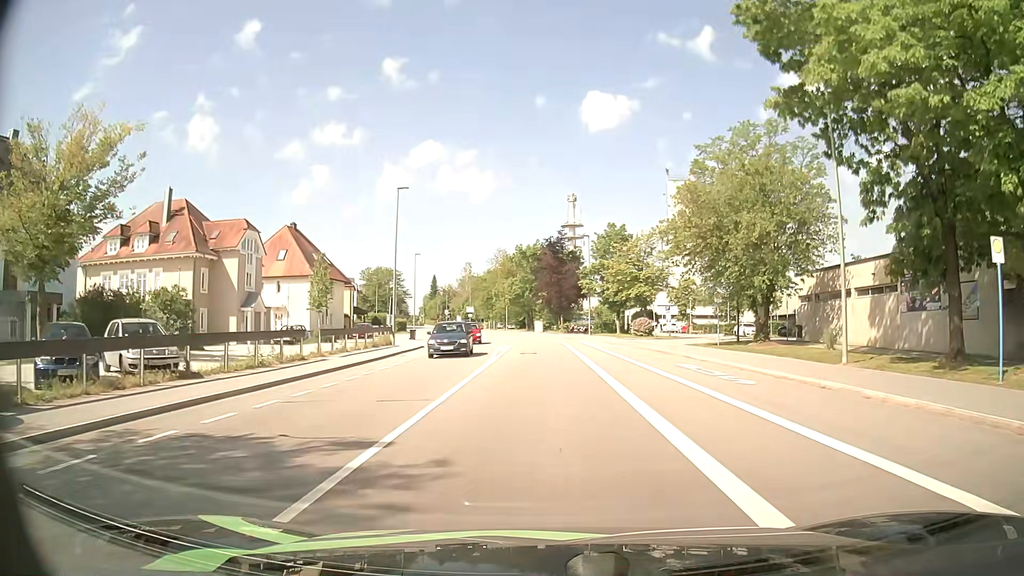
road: tertiary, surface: asphalt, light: Day
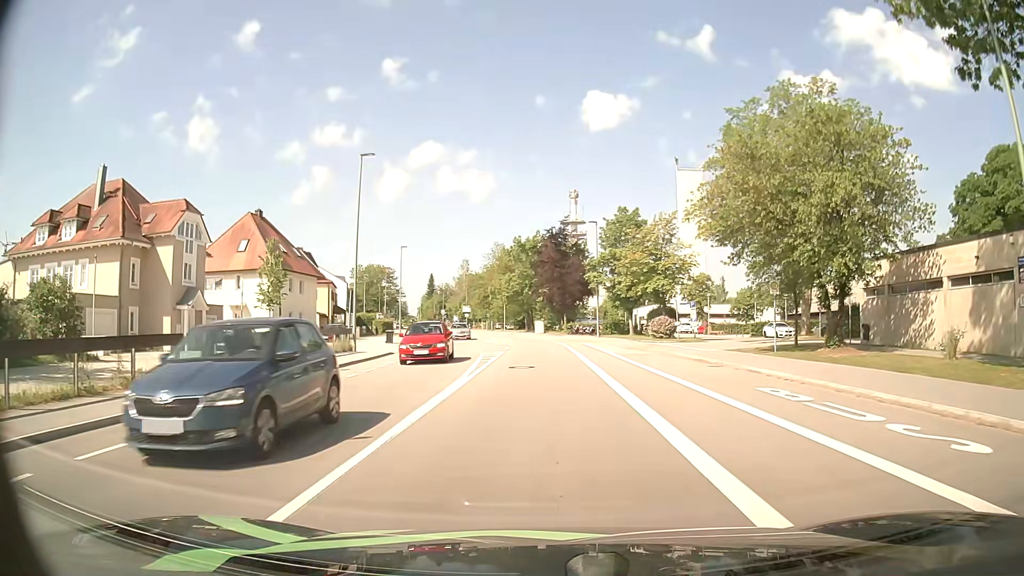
(-0.1, +9.3) m; 0°
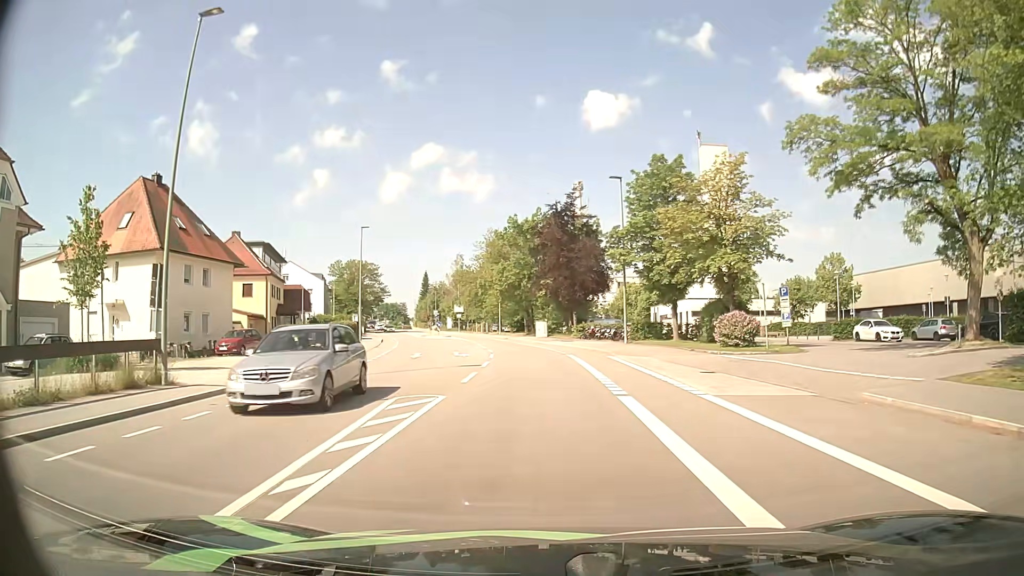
(-0.1, +18.5) m; -1°
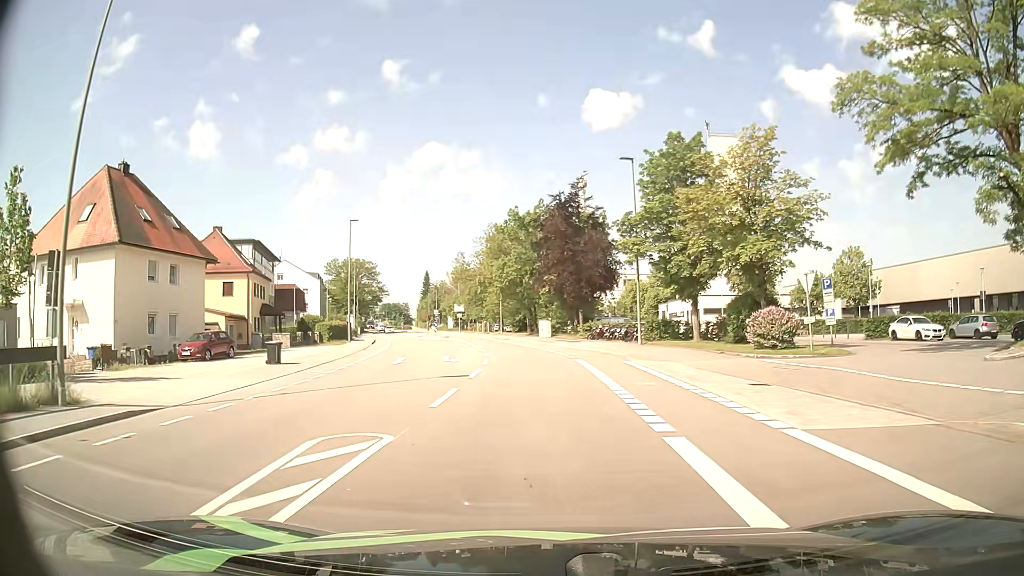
(0.0, +4.5) m; 0°
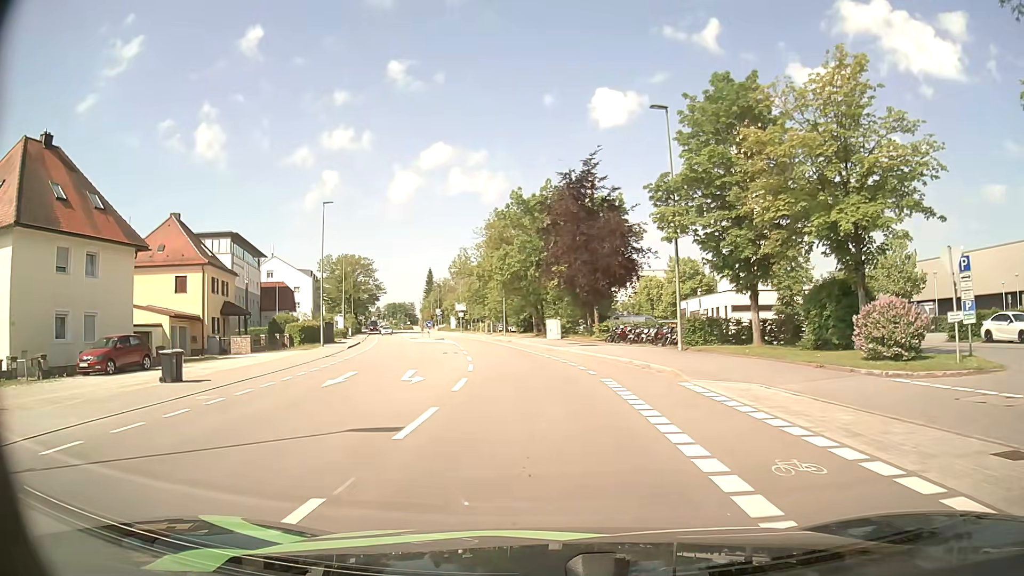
(-0.1, +9.0) m; -1°
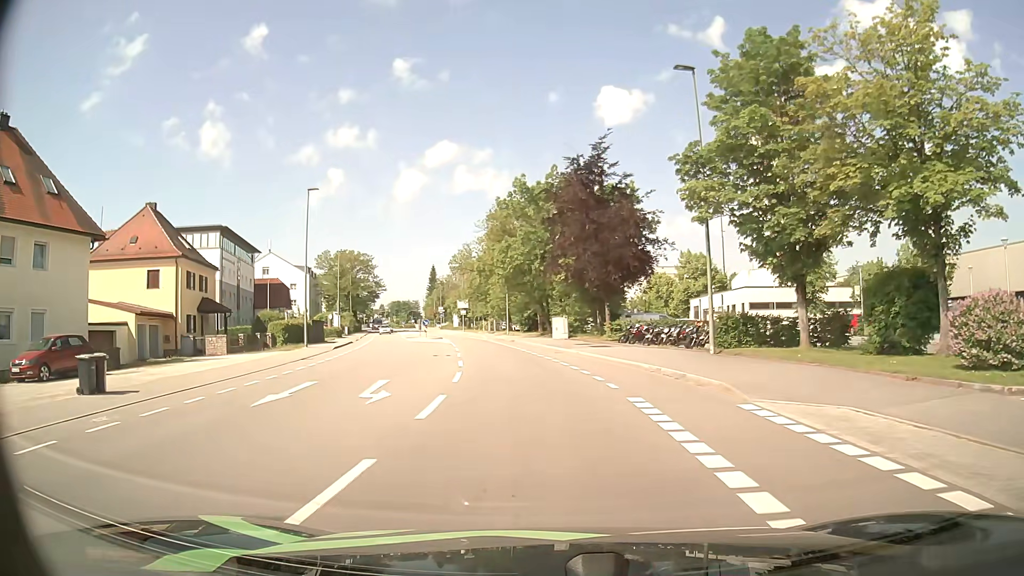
(0.0, +4.4) m; 0°
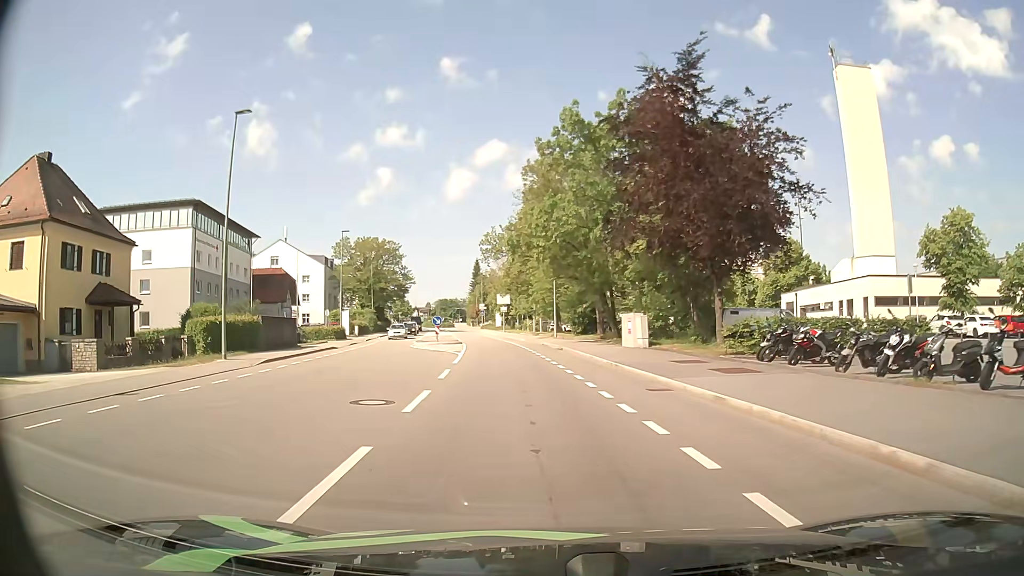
(-0.7, +17.6) m; -5°
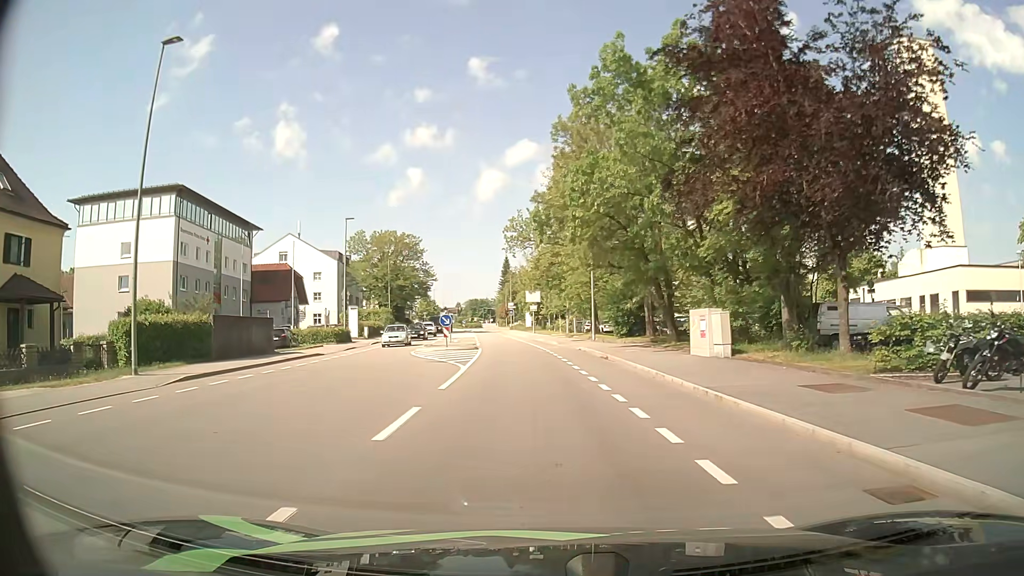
(-0.2, +8.7) m; -3°
(0, +10) (-1, +20) (-1, +30) (-2, +40) (-3, +50) (-5, +60) (-6, +70) (-7, +80) (-8, +90) (-9, +99) m
